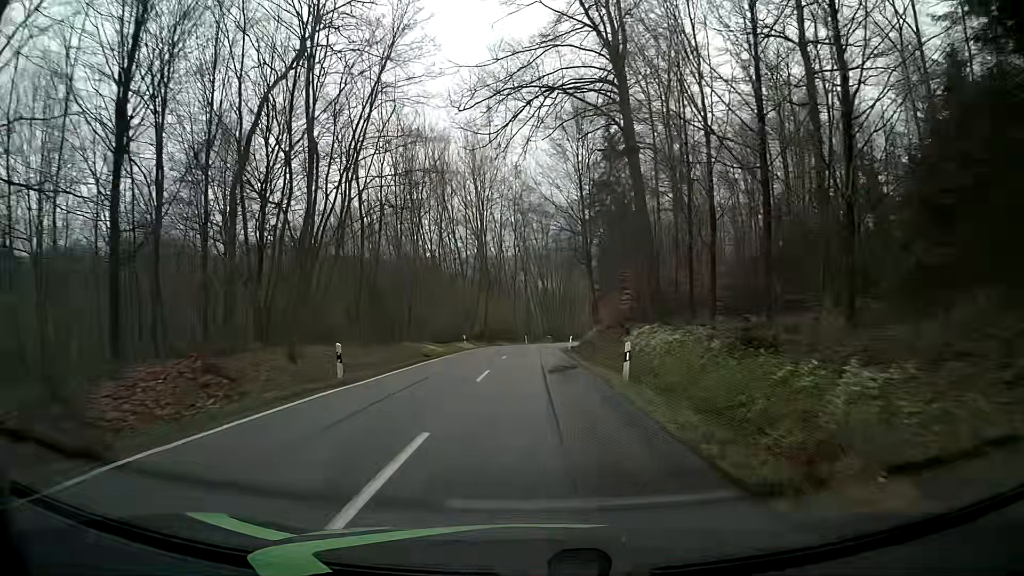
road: tertiary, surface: asphalt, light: Day
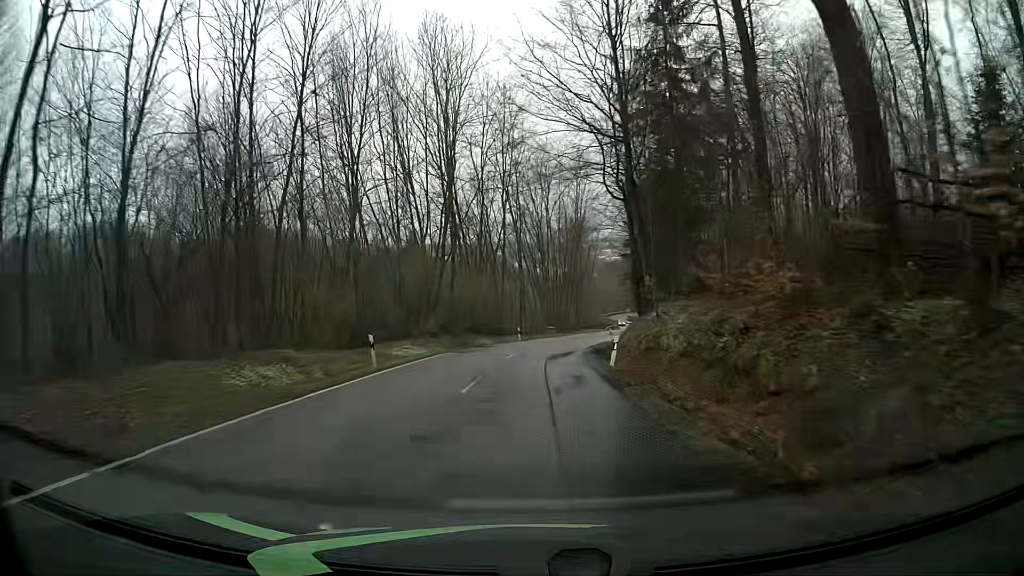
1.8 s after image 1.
(+1.2, +26.7) m; +3°
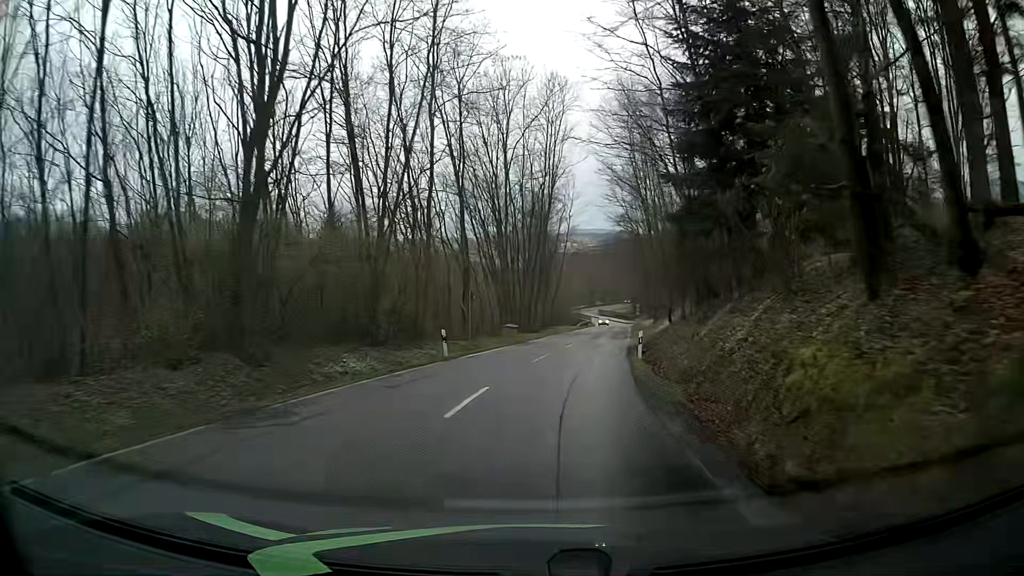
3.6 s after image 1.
(+0.4, +26.7) m; +3°
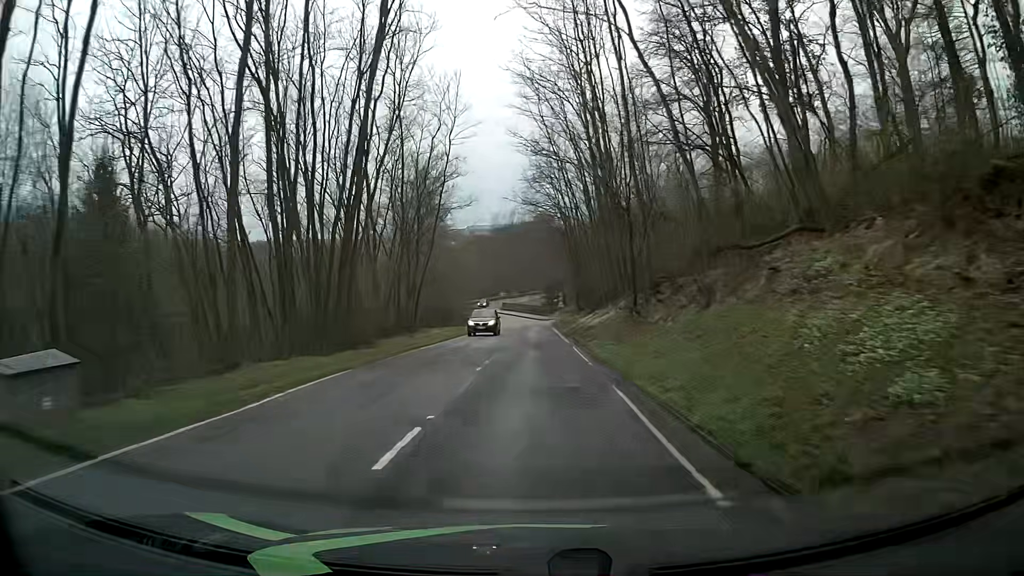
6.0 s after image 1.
(+3.4, +35.9) m; +9°
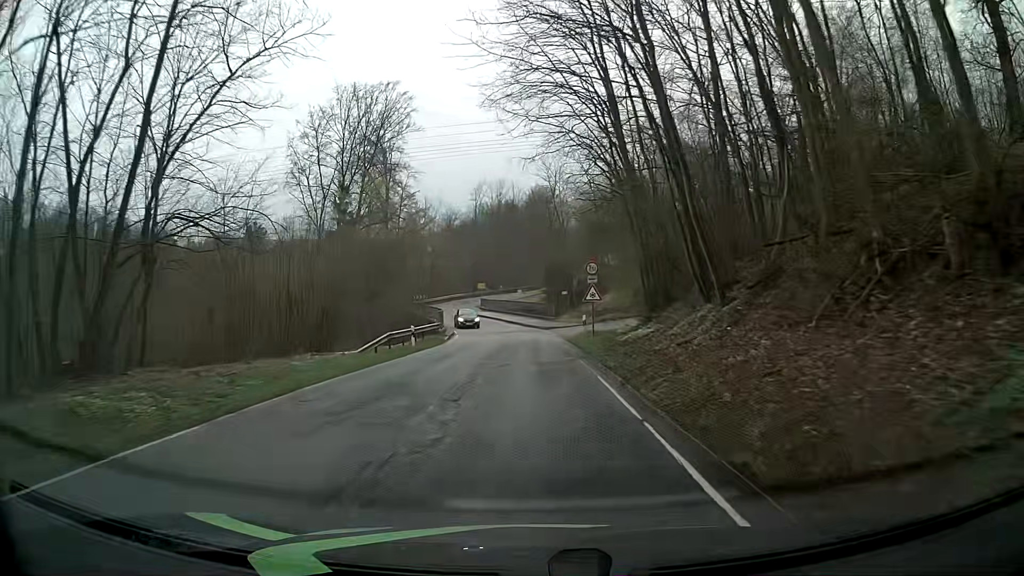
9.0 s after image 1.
(0.0, +41.5) m; +1°
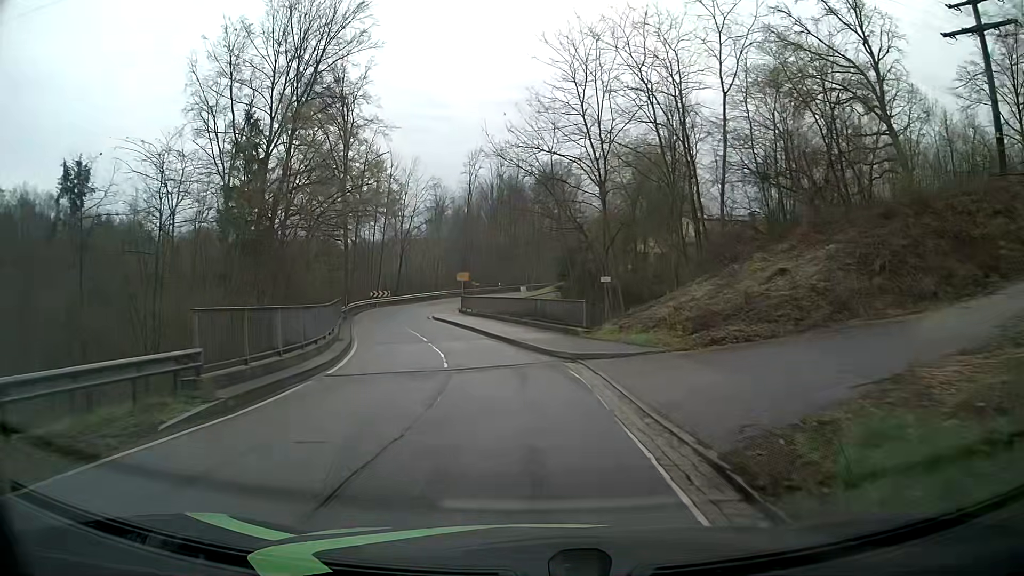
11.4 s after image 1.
(-0.6, +28.6) m; -1°
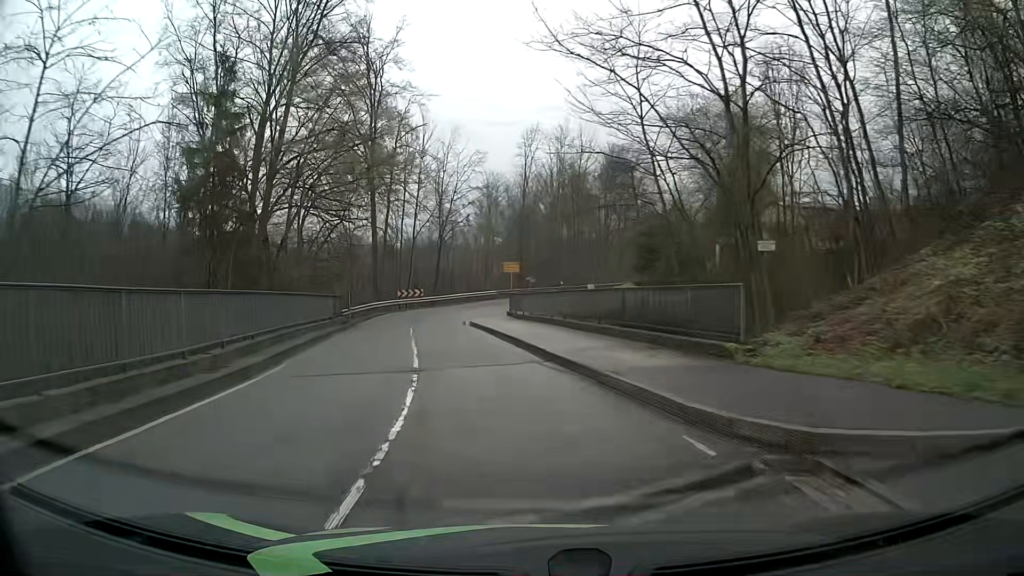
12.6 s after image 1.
(-0.8, +13.9) m; -7°
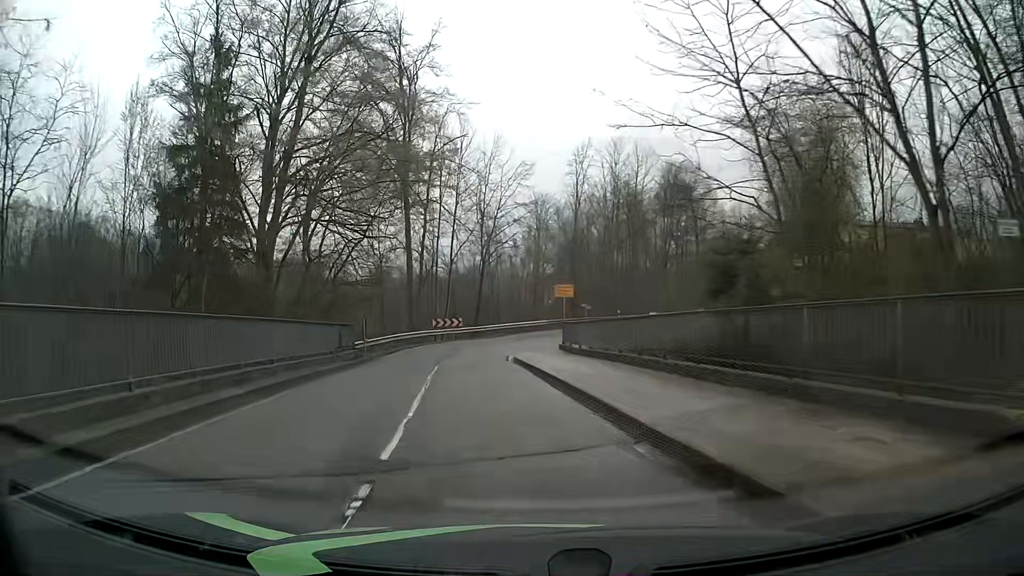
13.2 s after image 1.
(-0.2, +7.0) m; -2°
(-1, +10) (-2, +20) (-3, +30) (-3, +40) (+1, +49) (+6, +58) (+12, +66) (+18, +74) (+24, +82) (+29, +90) m
